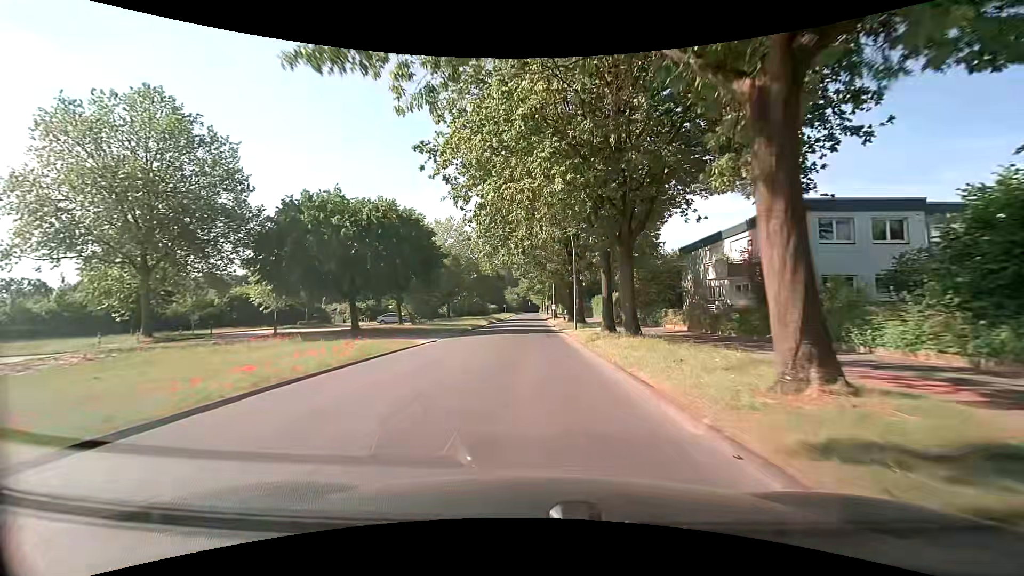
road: tertiary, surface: asphalt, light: Day
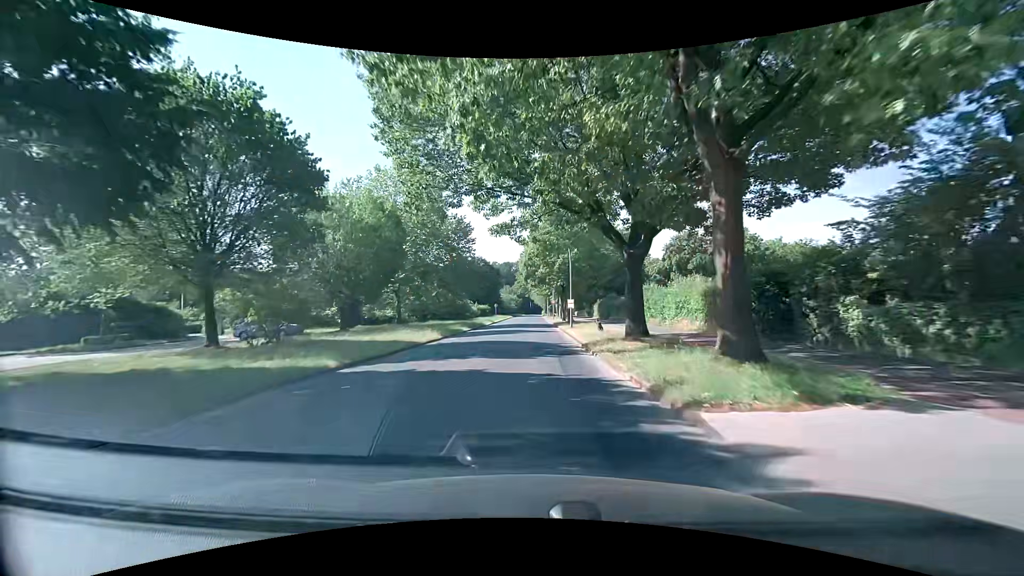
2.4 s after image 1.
(+0.2, +30.7) m; +1°
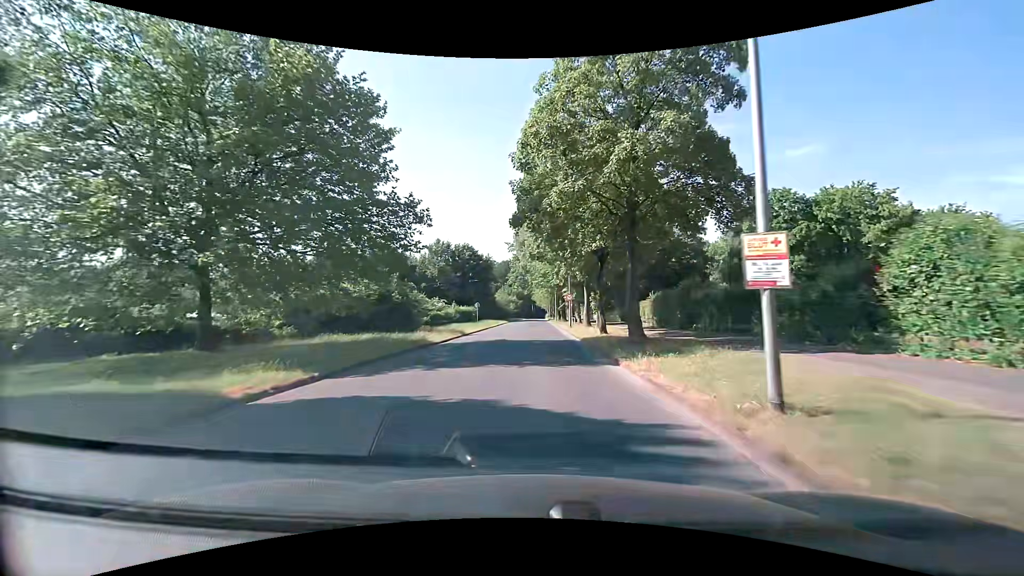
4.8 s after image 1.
(-0.5, +30.7) m; -1°
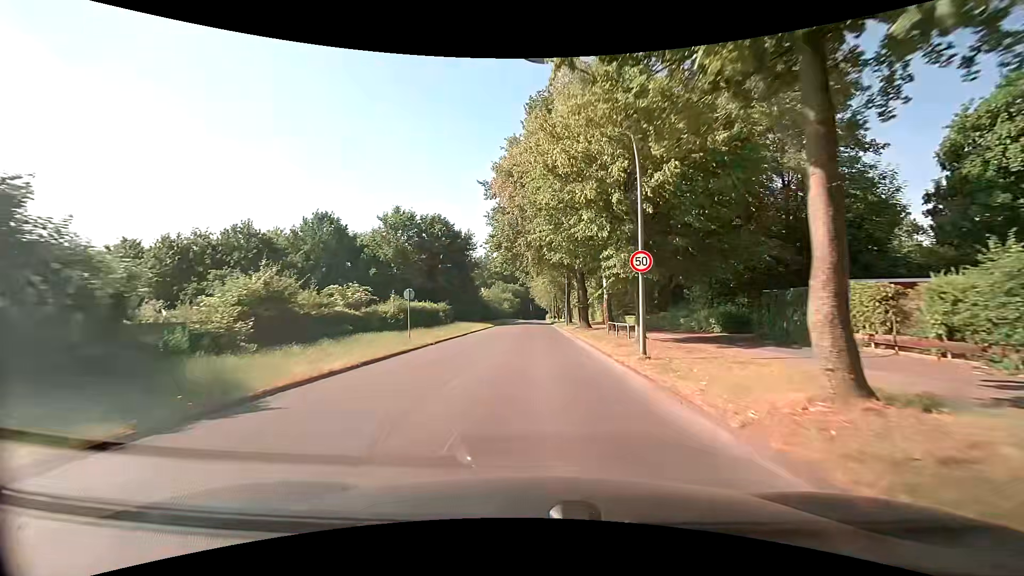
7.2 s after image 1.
(+0.1, +29.4) m; 0°
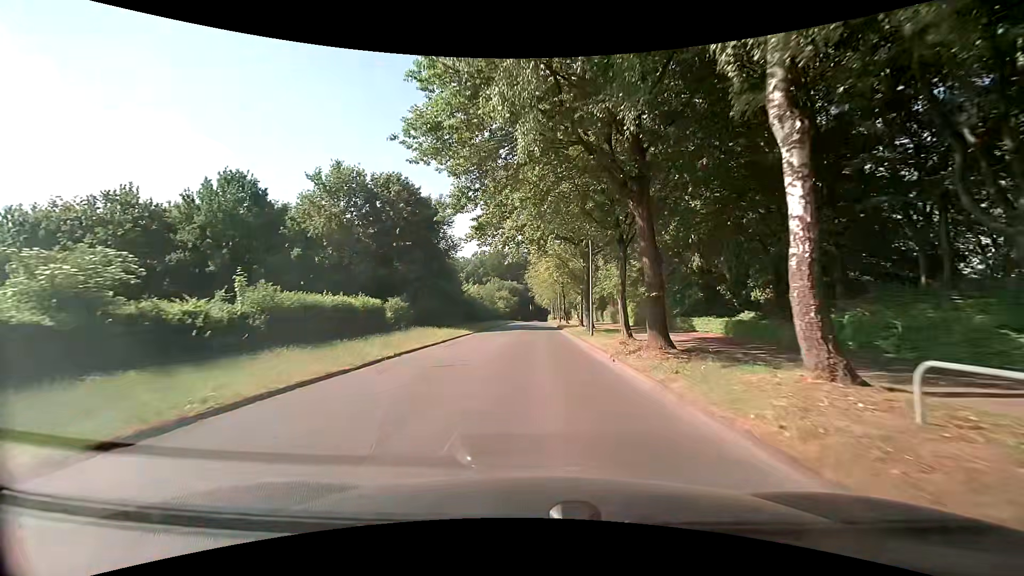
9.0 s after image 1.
(0.0, +21.5) m; 0°
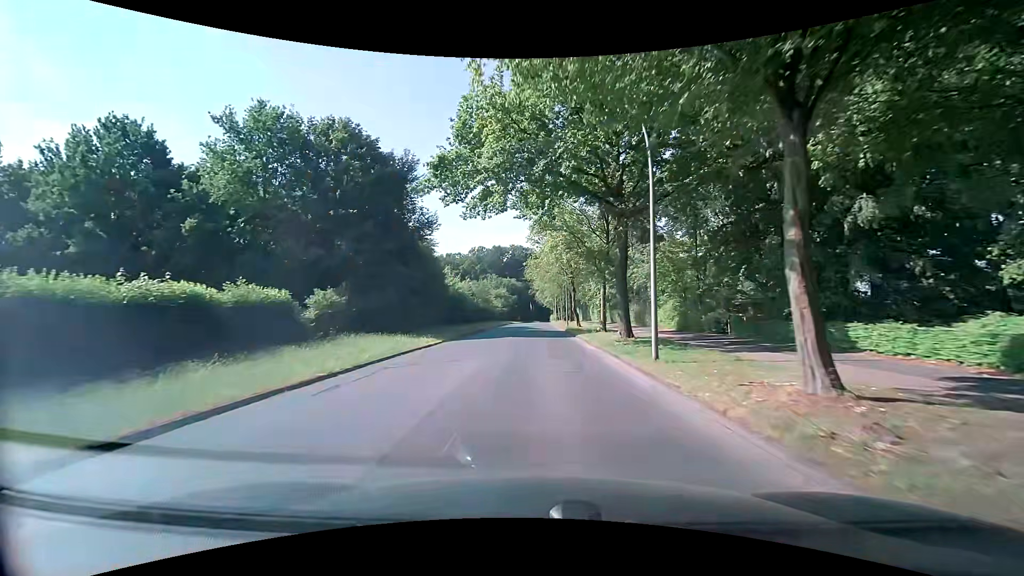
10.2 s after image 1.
(0.0, +14.2) m; +1°
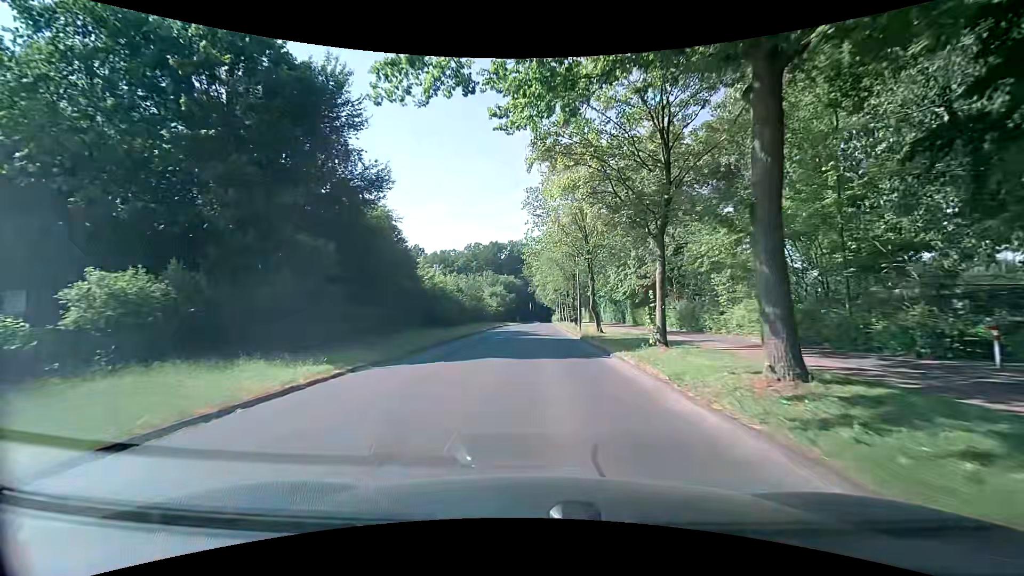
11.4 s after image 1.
(-0.2, +14.1) m; -1°
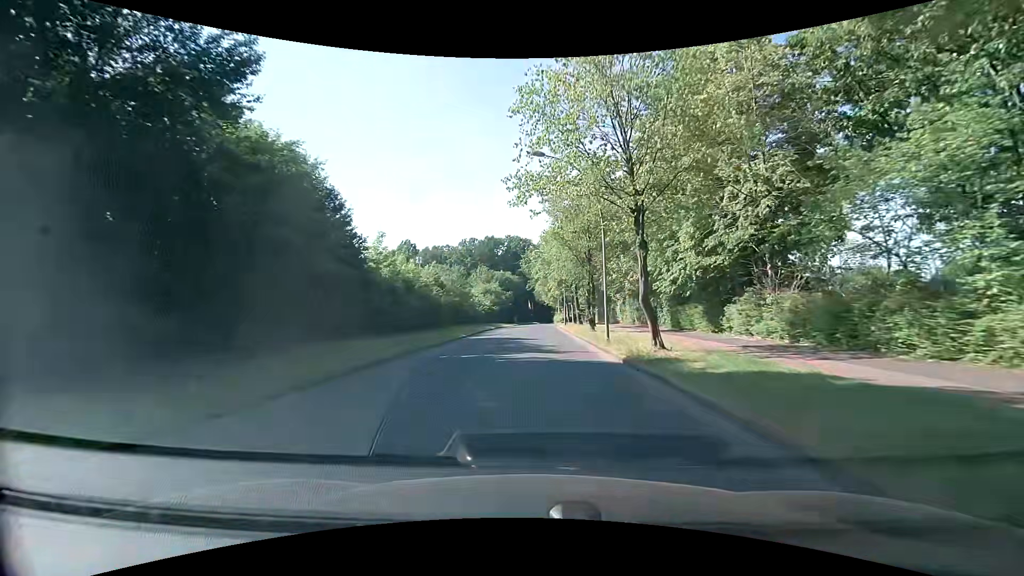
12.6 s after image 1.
(+0.1, +14.1) m; 0°
(0, +10) (0, +20) (0, +30) (0, +40) (0, +50) (+1, +60) (+1, +70) (+1, +80) (+2, +90) (+2, +100) m
